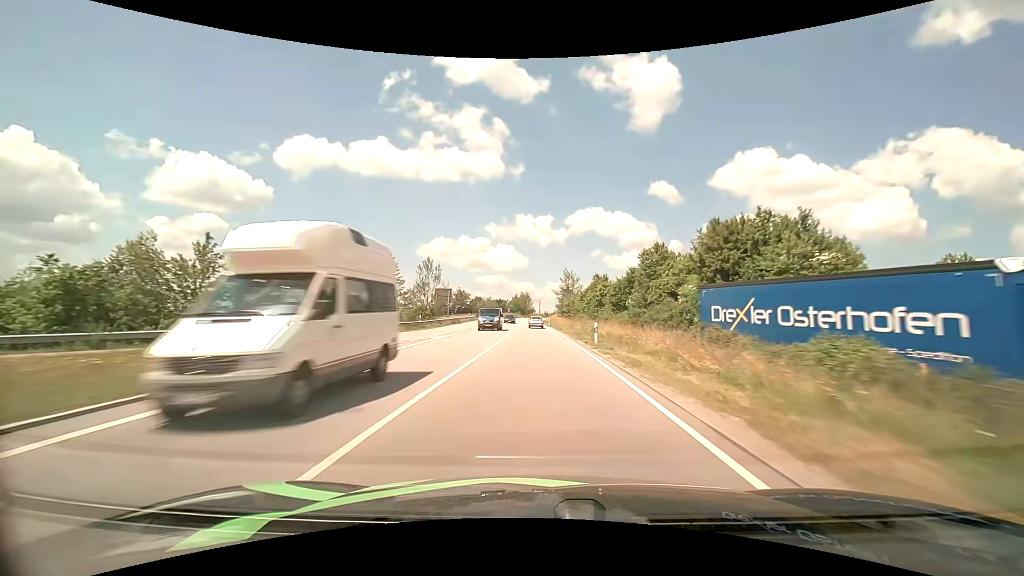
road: primary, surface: asphalt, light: Day
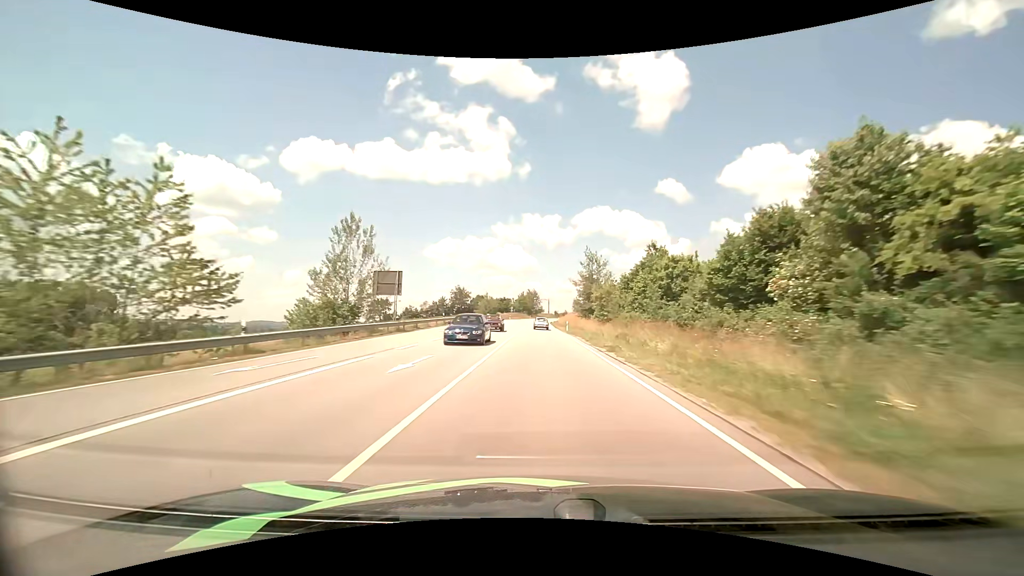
(-0.5, +29.5) m; -1°
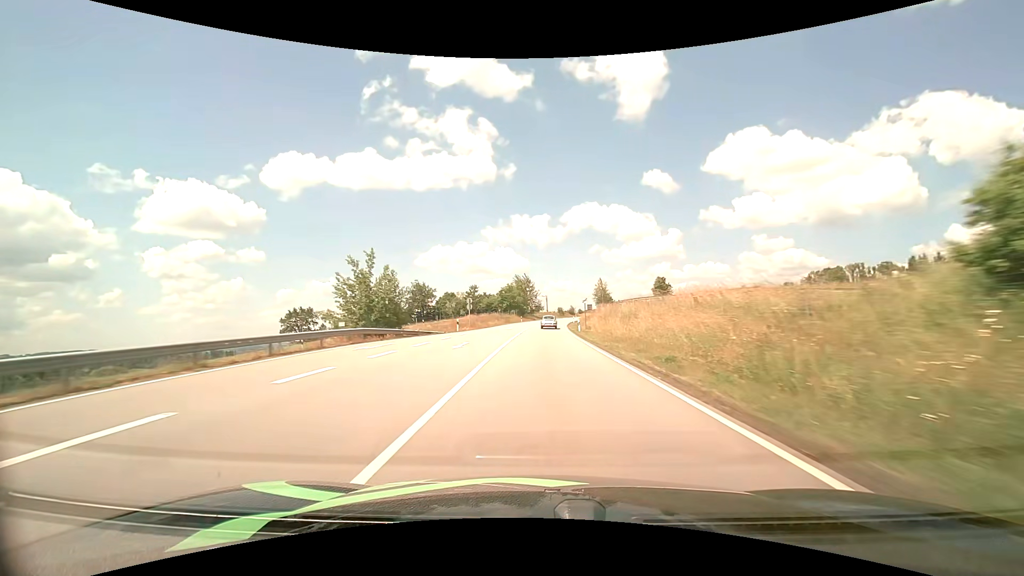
(-0.3, +75.4) m; 0°
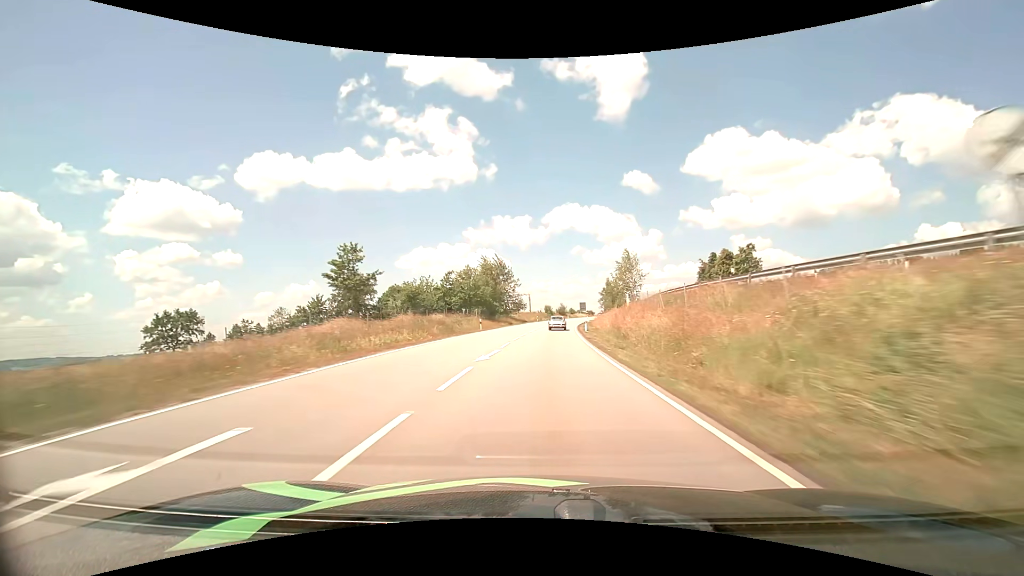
(+0.4, +45.5) m; +2°
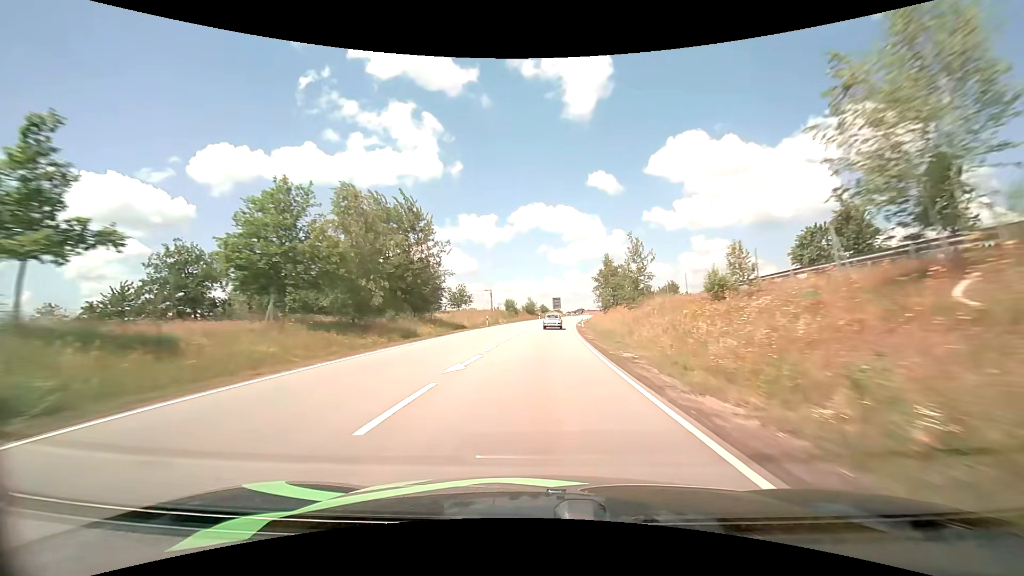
(+1.5, +45.1) m; +4°
(0, +10) (0, +20) (+1, +30) (+1, +40) (+2, +50) (+3, +60) (+4, +70) (+5, +80) (+6, +90) (+8, +100) m
